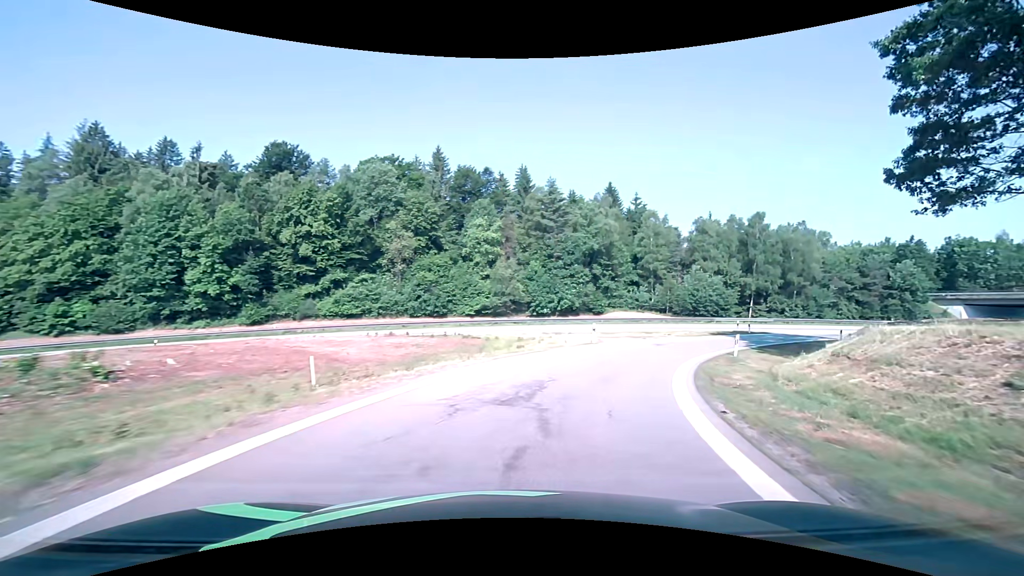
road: motorway_link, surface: asphalt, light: Day
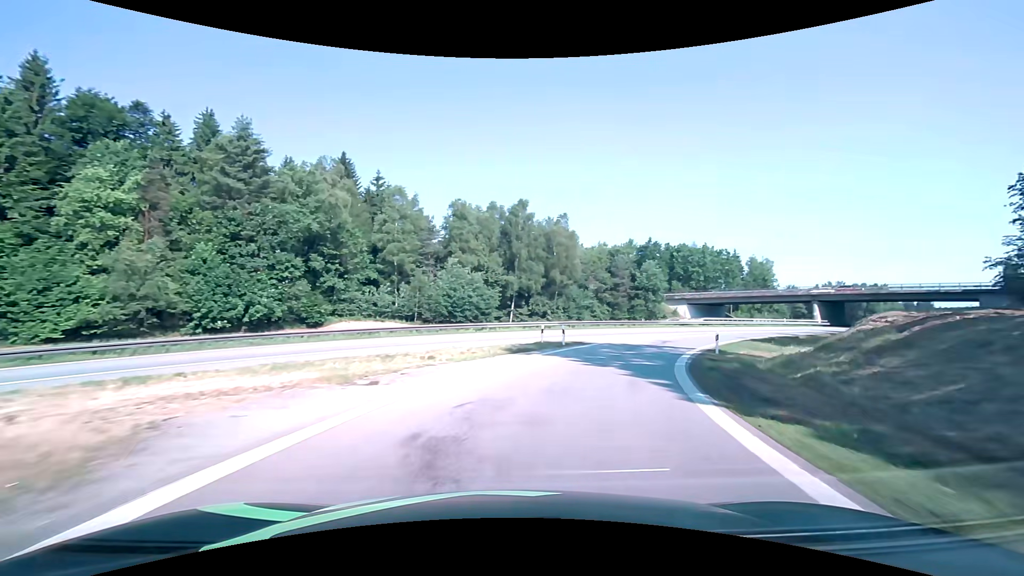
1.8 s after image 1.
(+6.0, +23.7) m; +28°
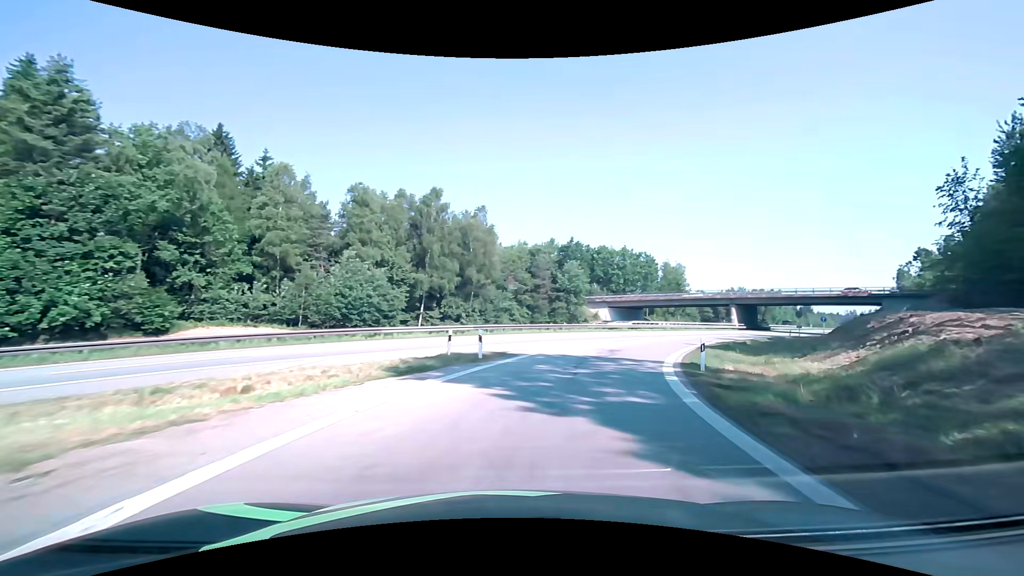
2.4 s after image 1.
(+0.7, +8.4) m; +10°
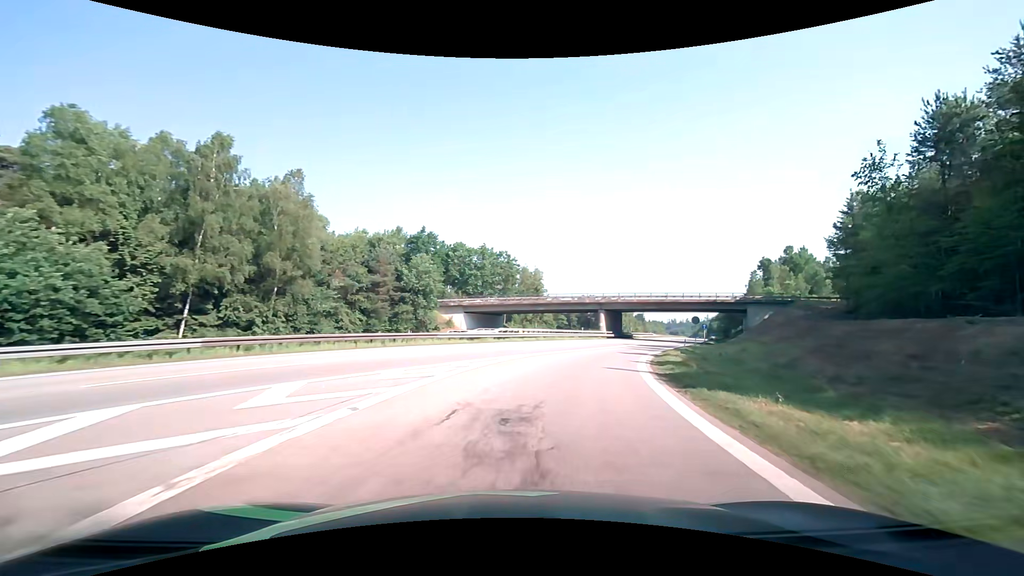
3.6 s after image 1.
(+2.5, +16.9) m; +16°
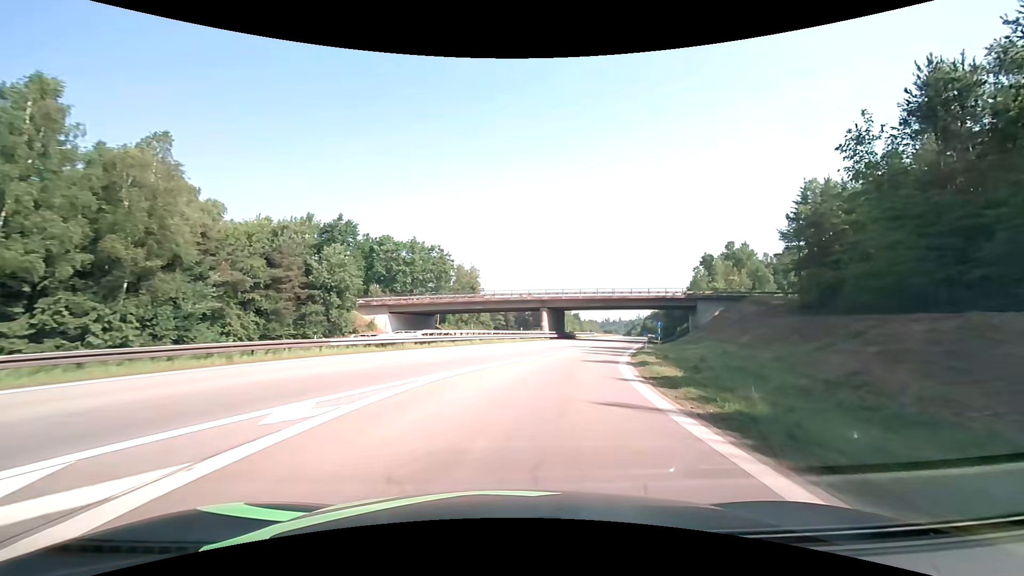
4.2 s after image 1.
(+0.6, +8.9) m; +8°
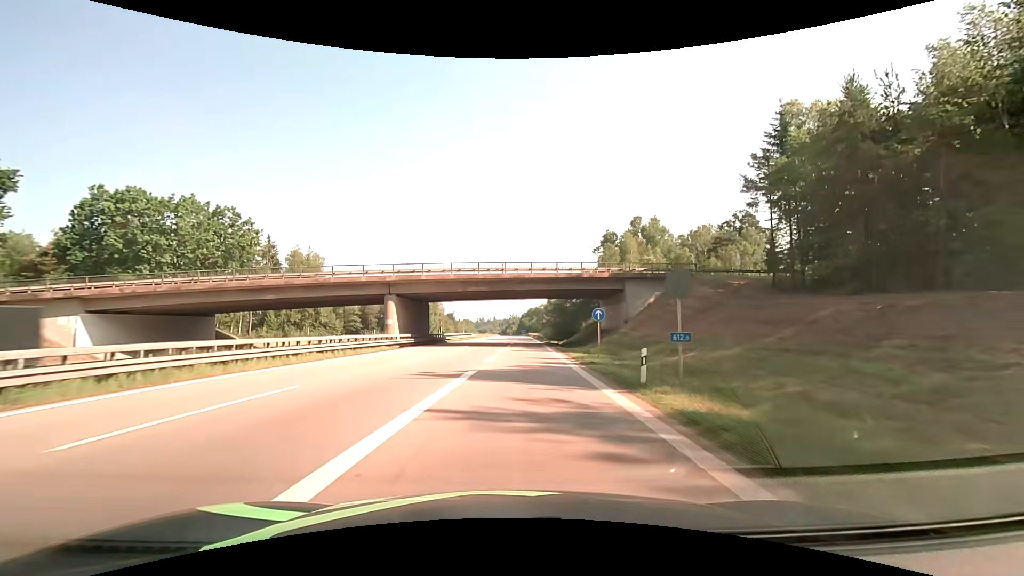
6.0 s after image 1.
(+4.3, +28.6) m; +14°
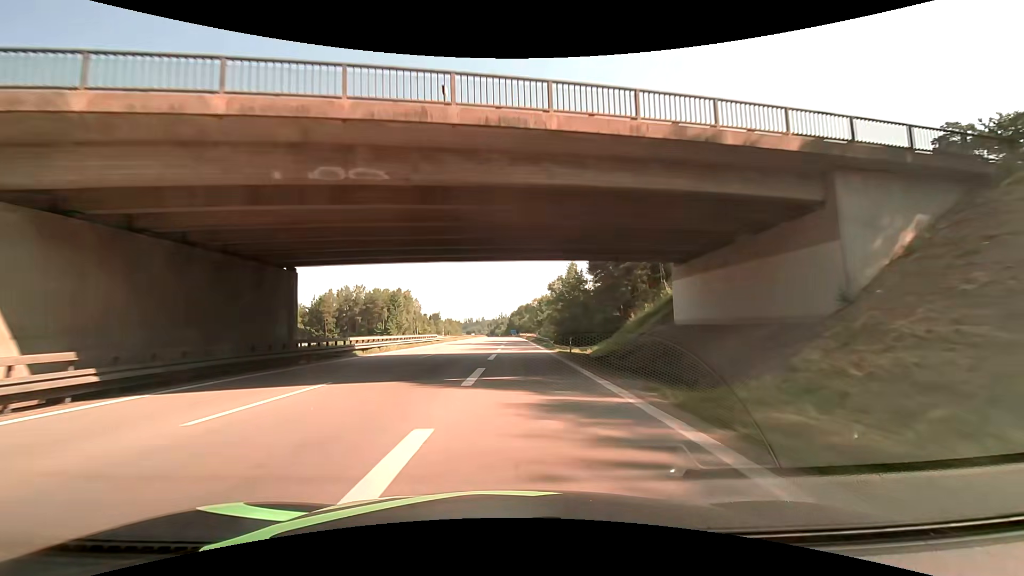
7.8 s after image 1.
(+0.9, +34.6) m; +2°
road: motorway
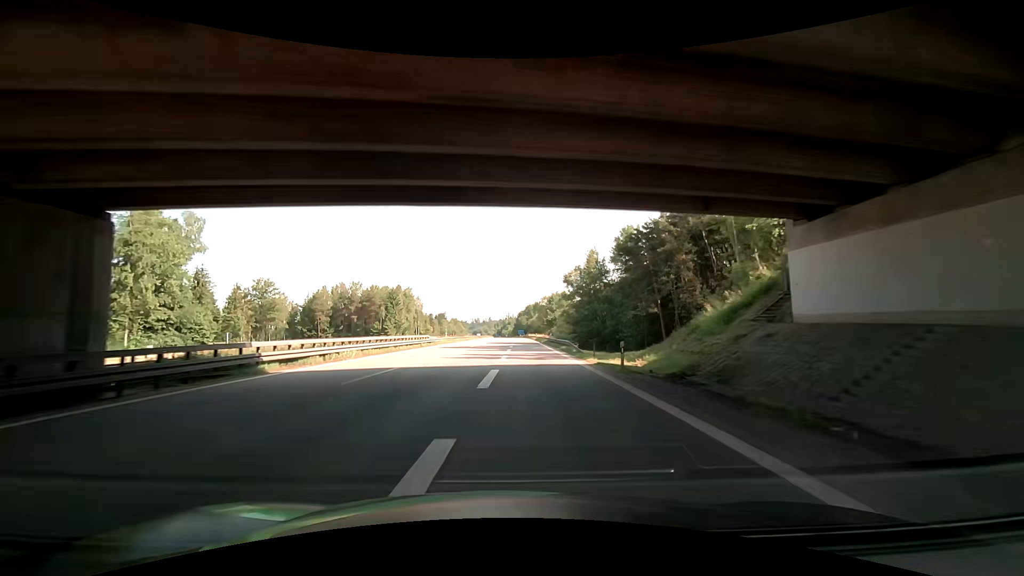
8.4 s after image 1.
(-0.1, +12.8) m; -1°
(0, +10) (0, +20) (0, +30) (0, +40) (-1, +50) (-1, +60) (-1, +70) (-1, +80) (-1, +90) (-1, +100) m
